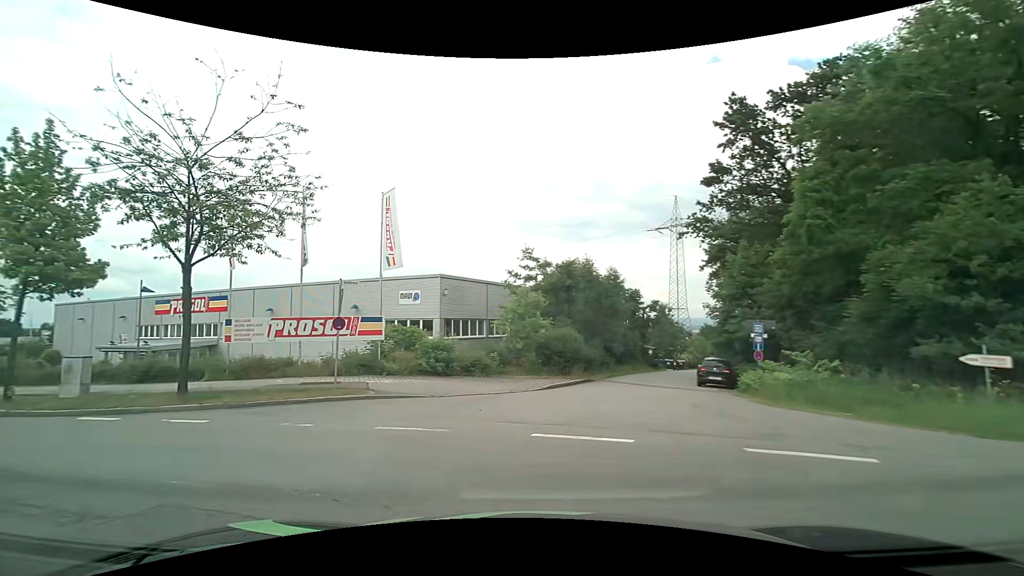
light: Day
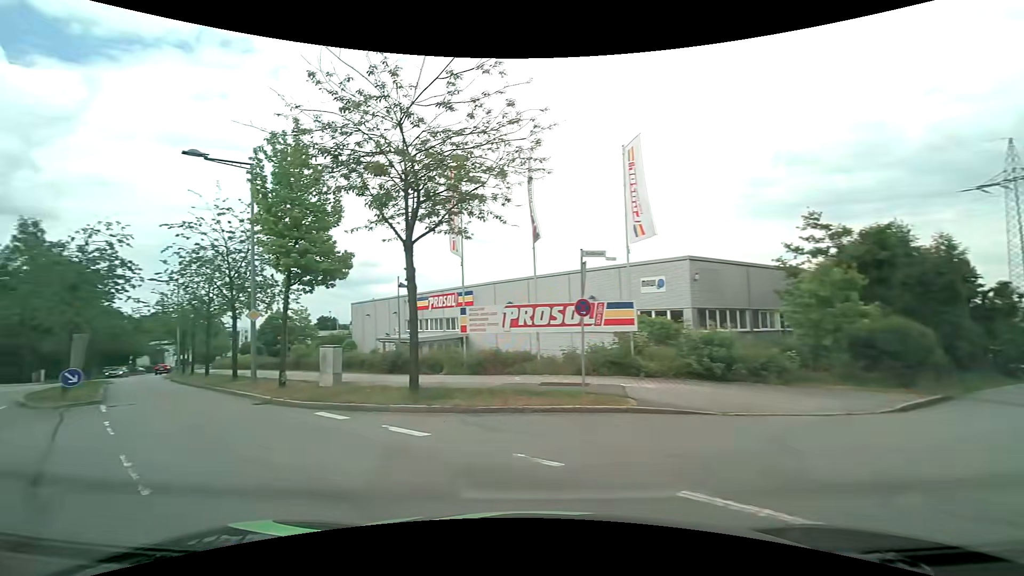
(-1.0, +4.4) m; -27°
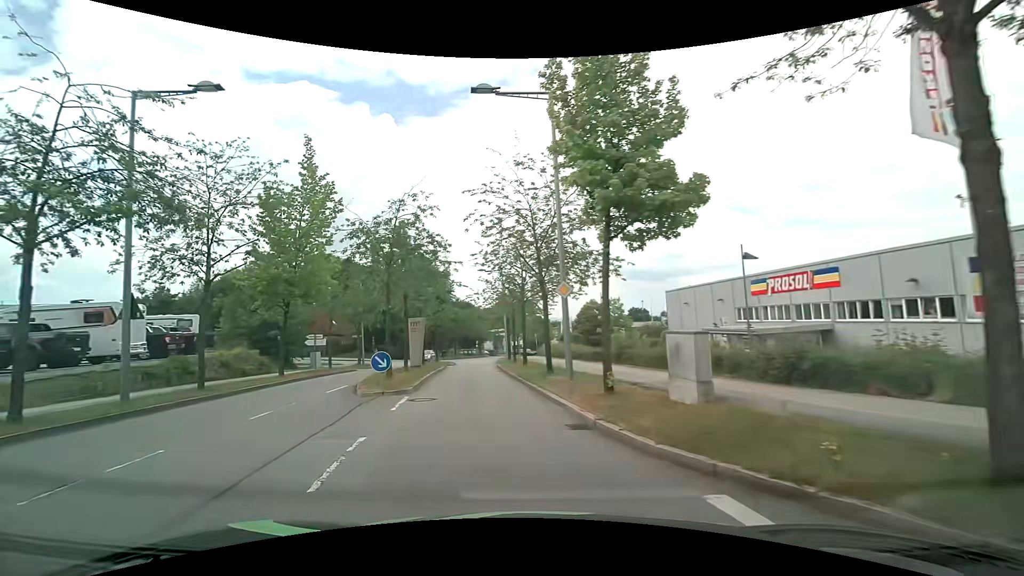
(-2.5, +7.1) m; -35°
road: residential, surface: asphalt
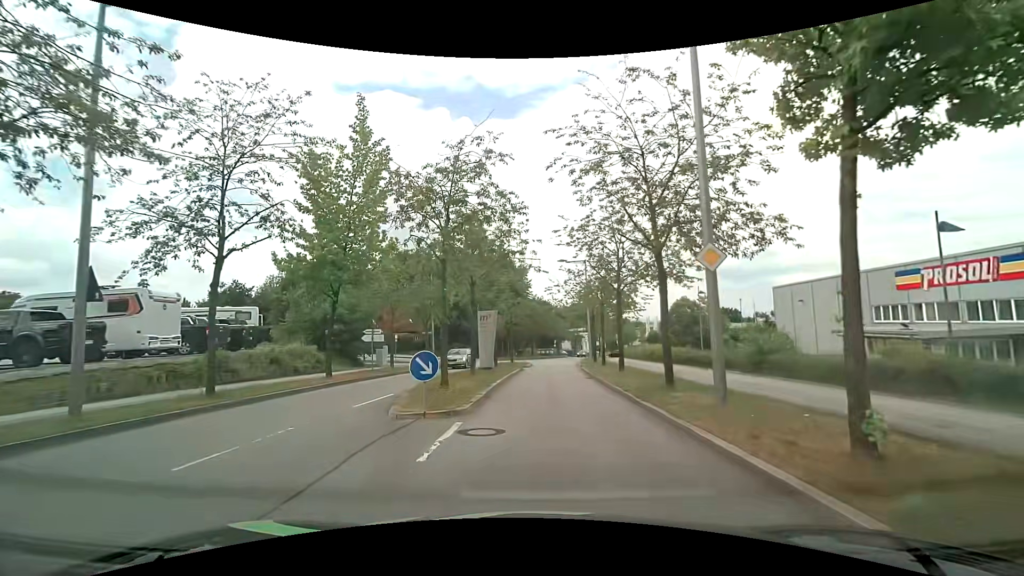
(-0.6, +5.3) m; -8°
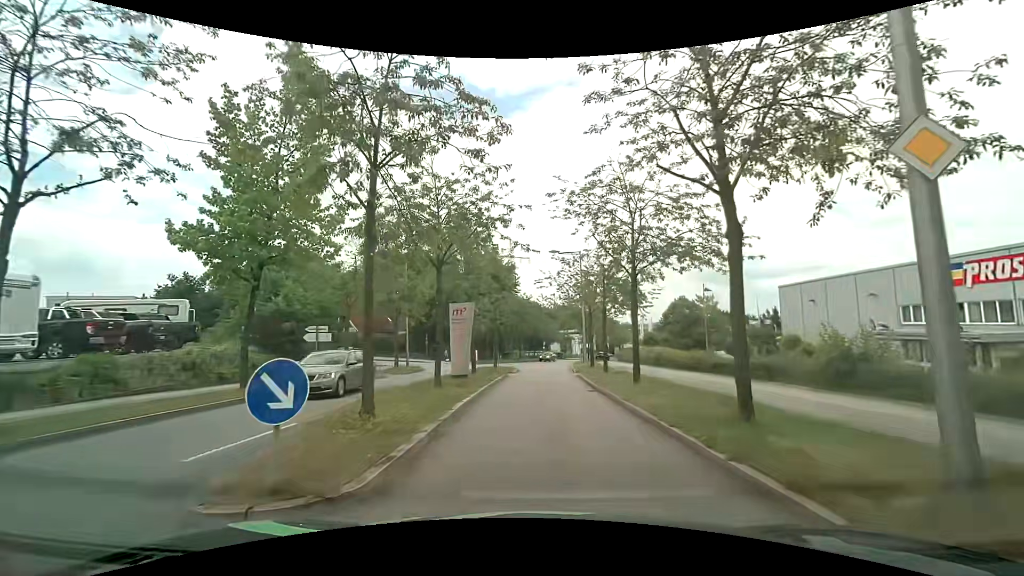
(0.0, +5.4) m; 0°
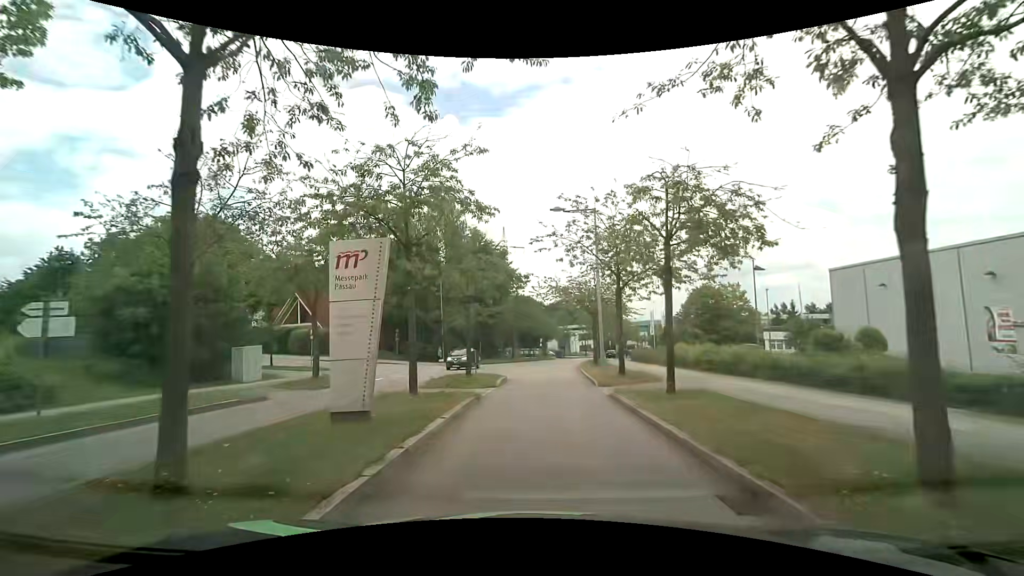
(+0.1, +11.7) m; +1°
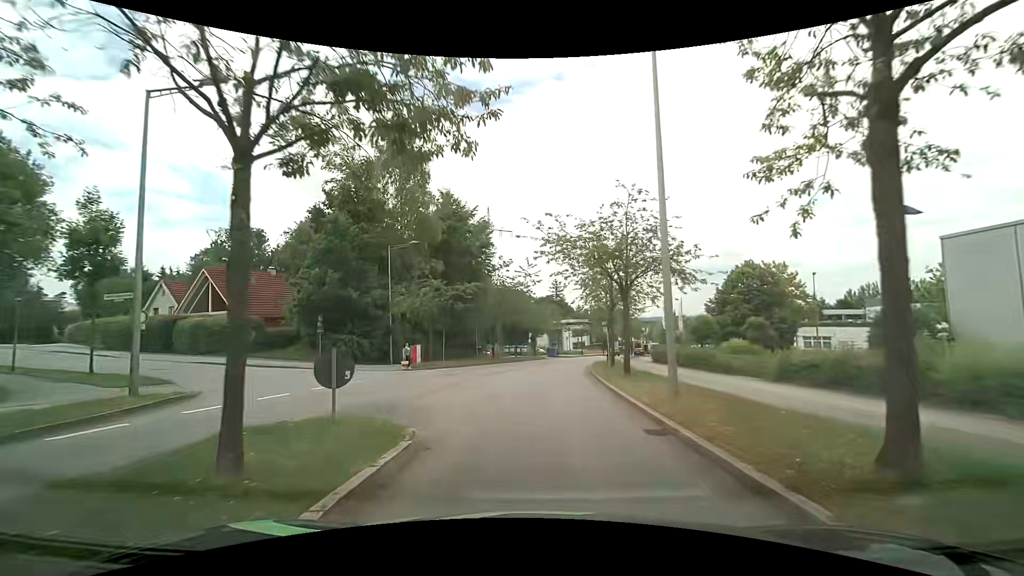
(0.0, +15.7) m; +1°
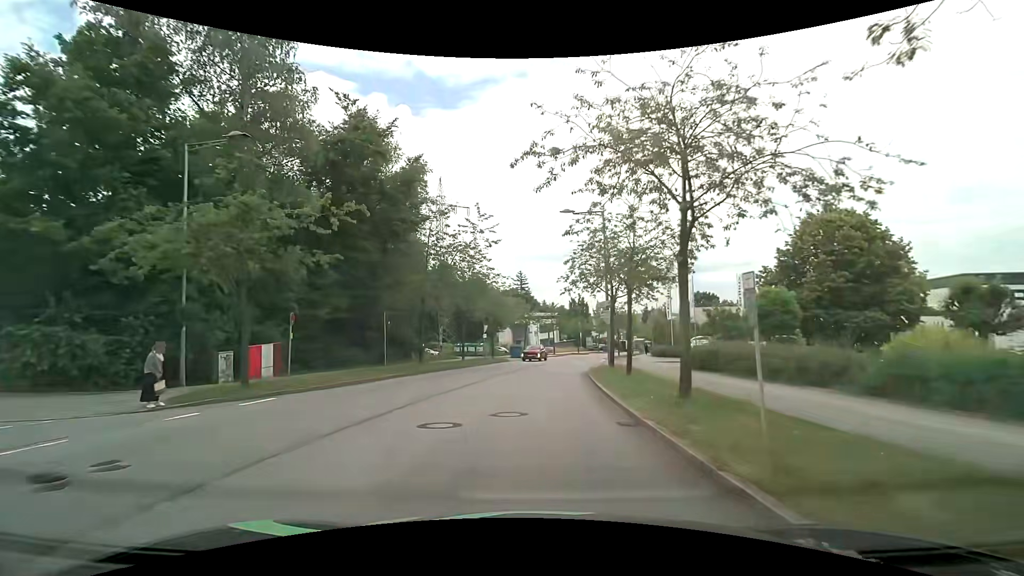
(+0.4, +18.7) m; +3°
